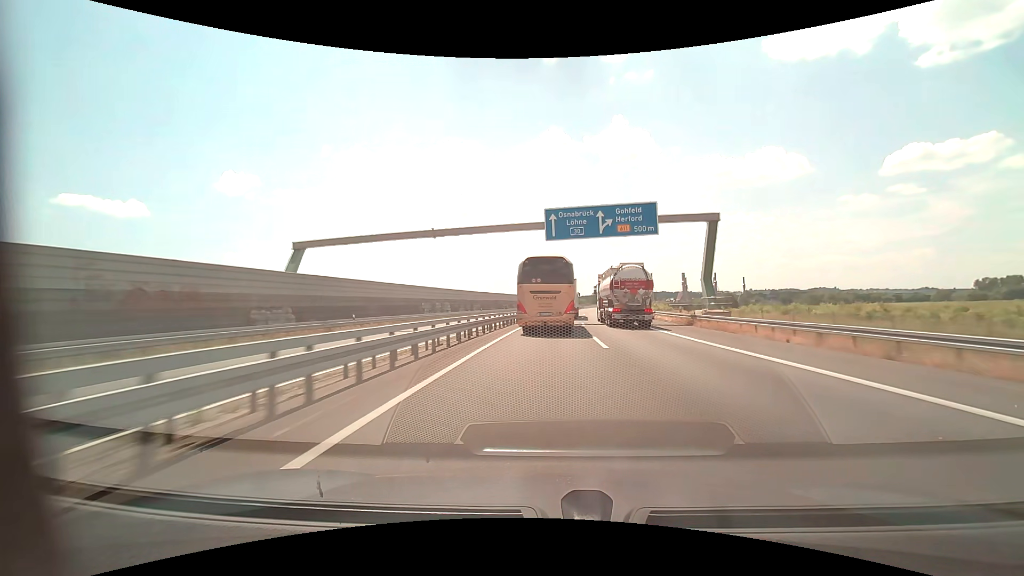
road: motorway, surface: asphalt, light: Day
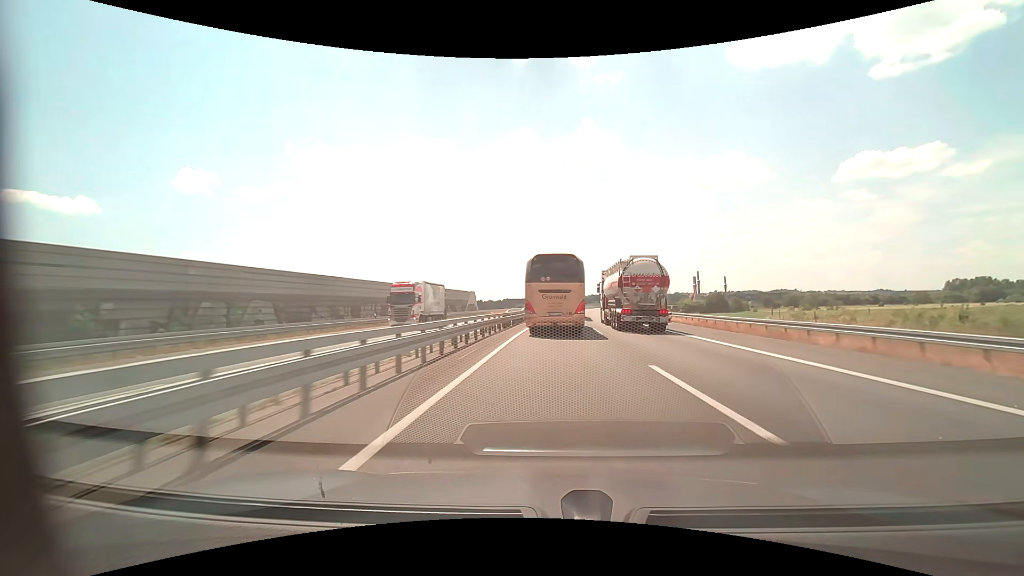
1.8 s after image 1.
(+1.1, +46.9) m; +3°
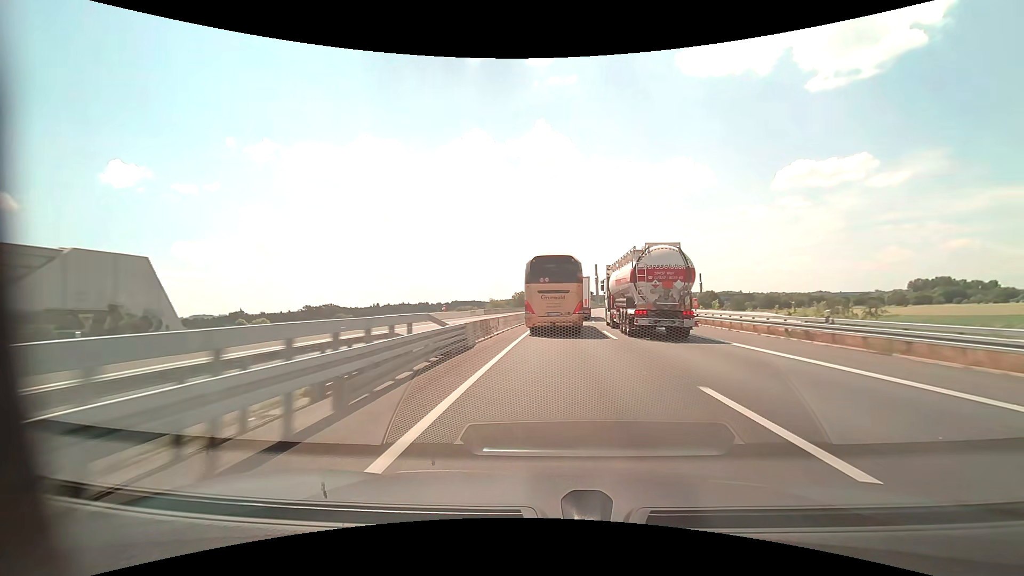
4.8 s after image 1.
(+3.8, +75.6) m; +6°
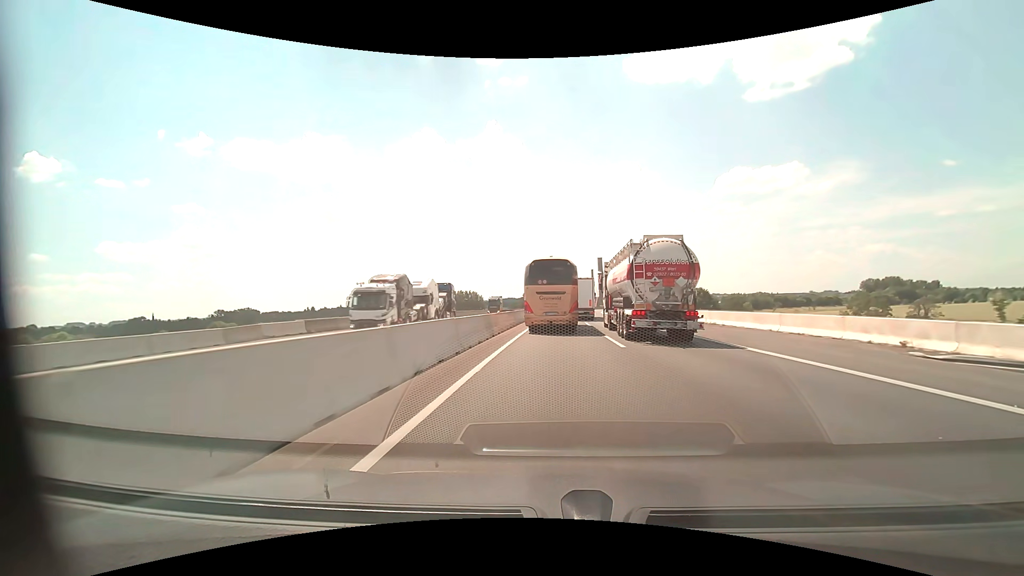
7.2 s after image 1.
(+3.2, +58.7) m; +6°
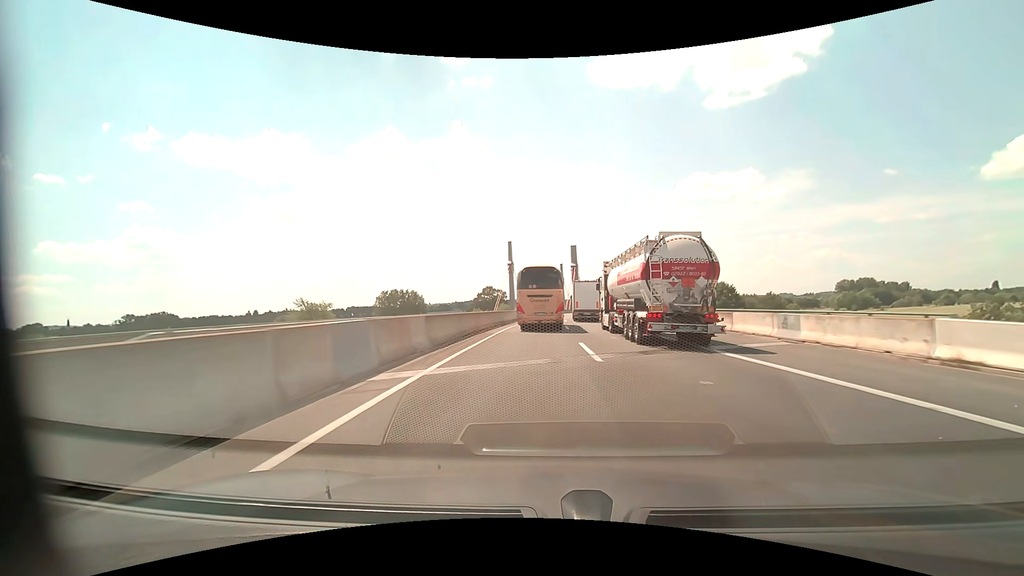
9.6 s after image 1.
(+2.3, +58.2) m; +4°
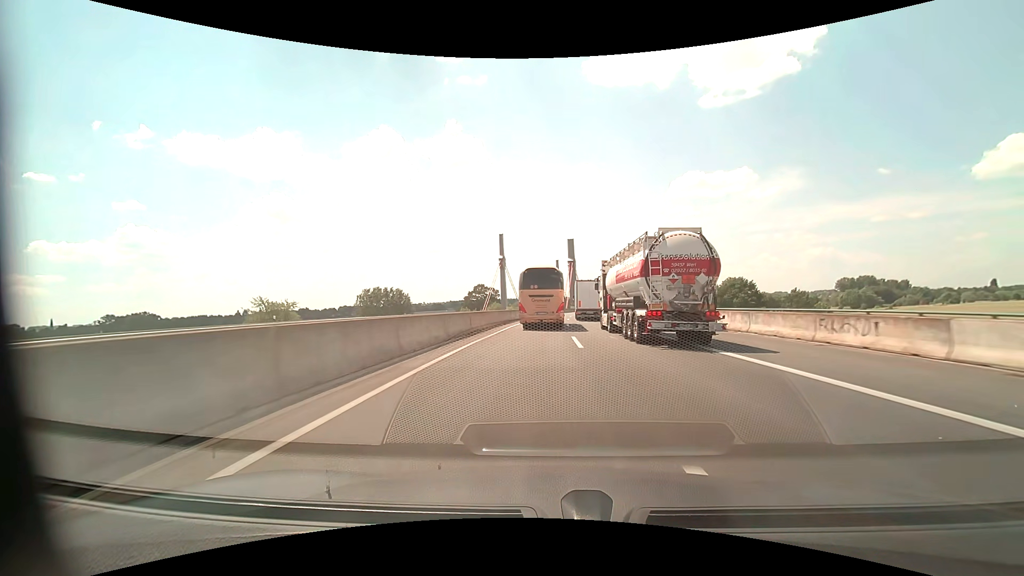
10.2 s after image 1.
(+0.1, +14.6) m; +1°
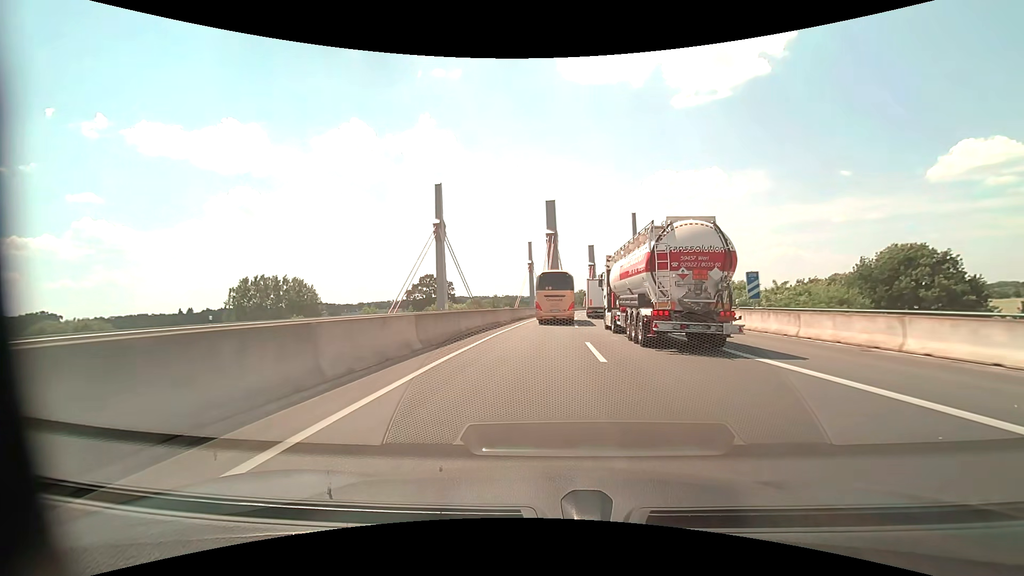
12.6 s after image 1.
(+1.4, +59.1) m; +3°
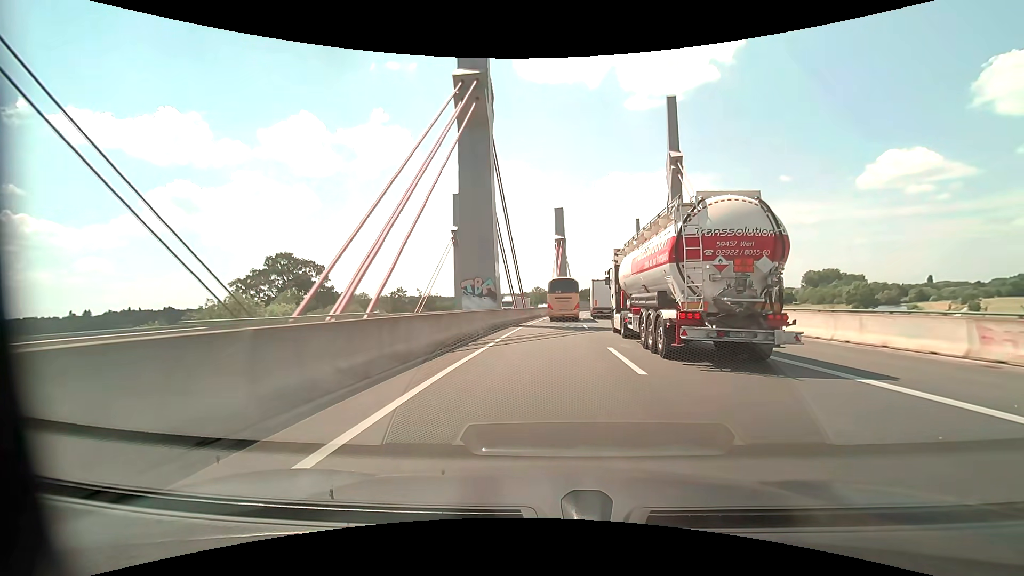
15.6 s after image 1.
(+3.4, +74.8) m; +5°
(0, +10) (0, +20) (+1, +30) (+1, +40) (+2, +50) (+2, +60) (+3, +70) (+4, +80) (+5, +90) (+7, +100) m
